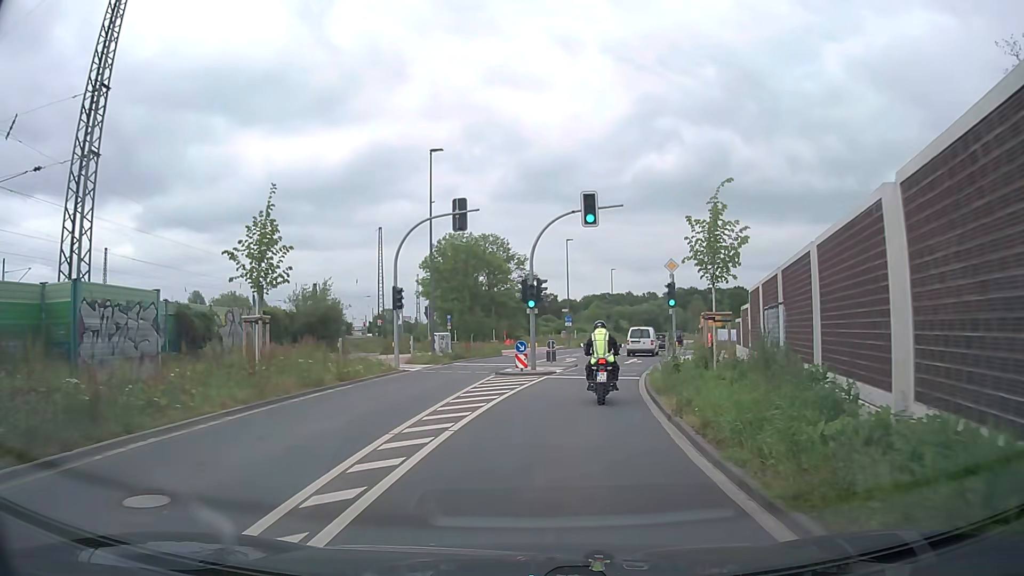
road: secondary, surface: asphalt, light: Day
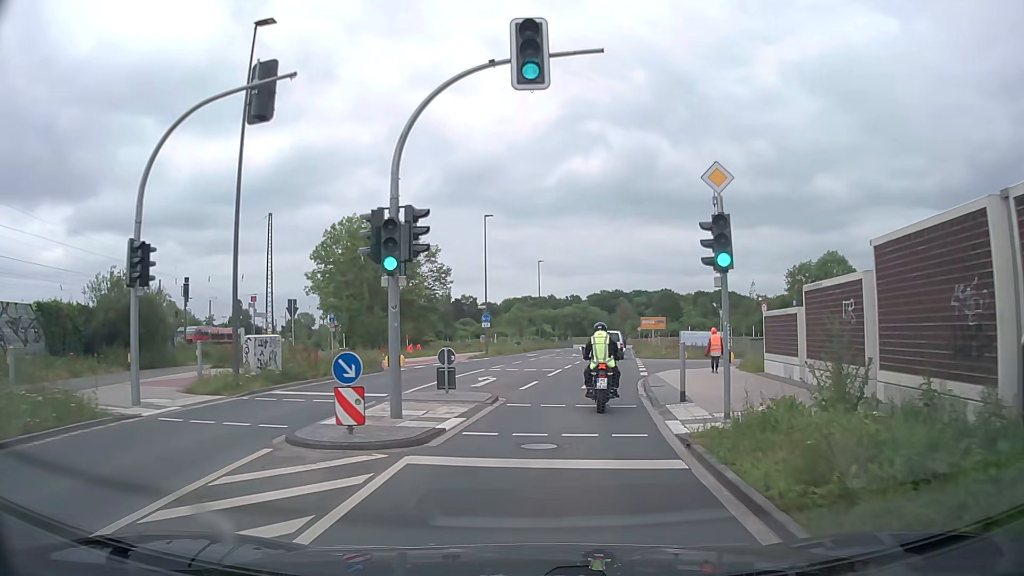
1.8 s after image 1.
(+1.0, +15.0) m; +7°
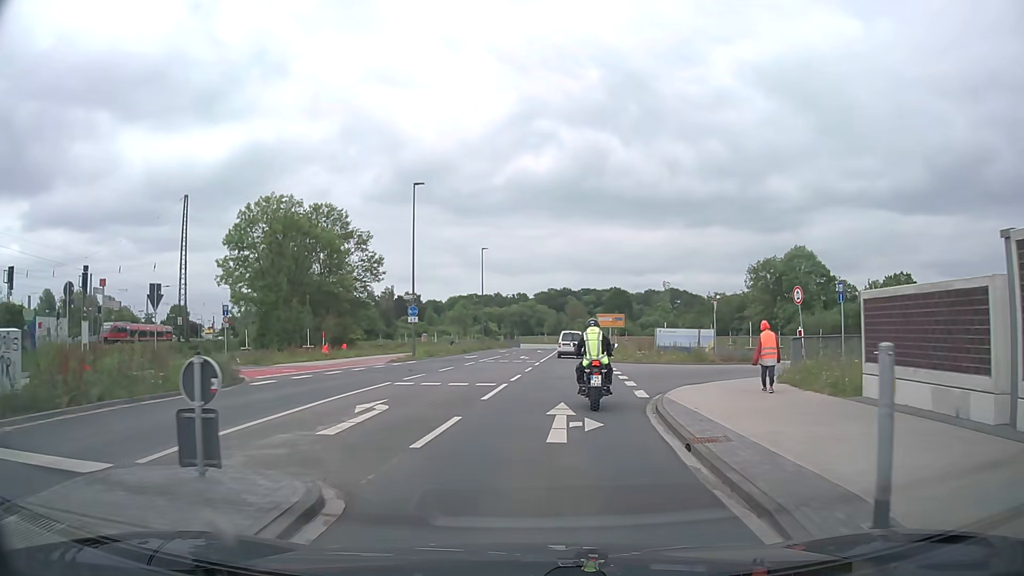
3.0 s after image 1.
(+0.4, +10.0) m; +5°
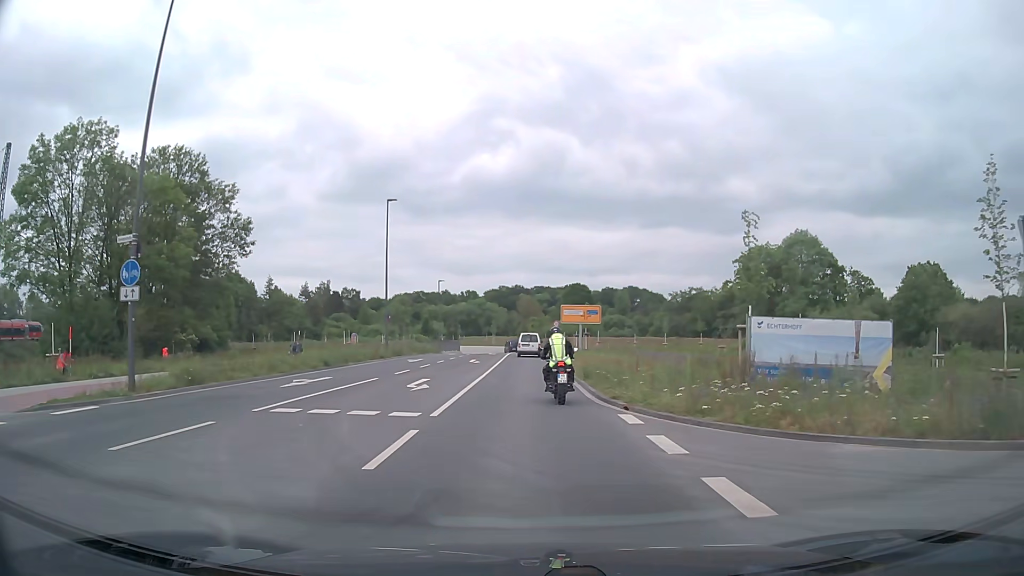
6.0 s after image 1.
(+1.1, +25.3) m; +4°
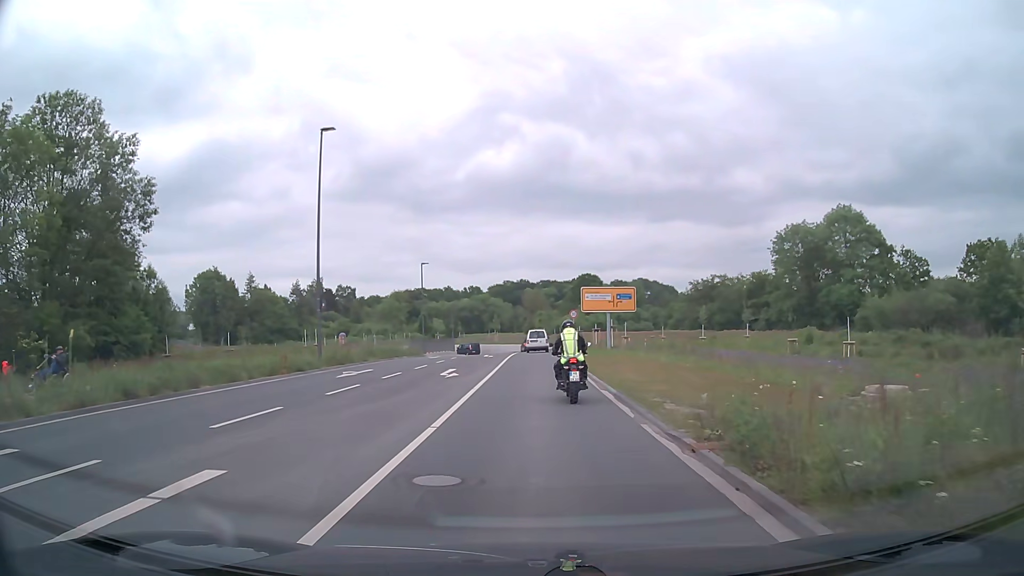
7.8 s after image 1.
(-0.1, +15.9) m; 0°
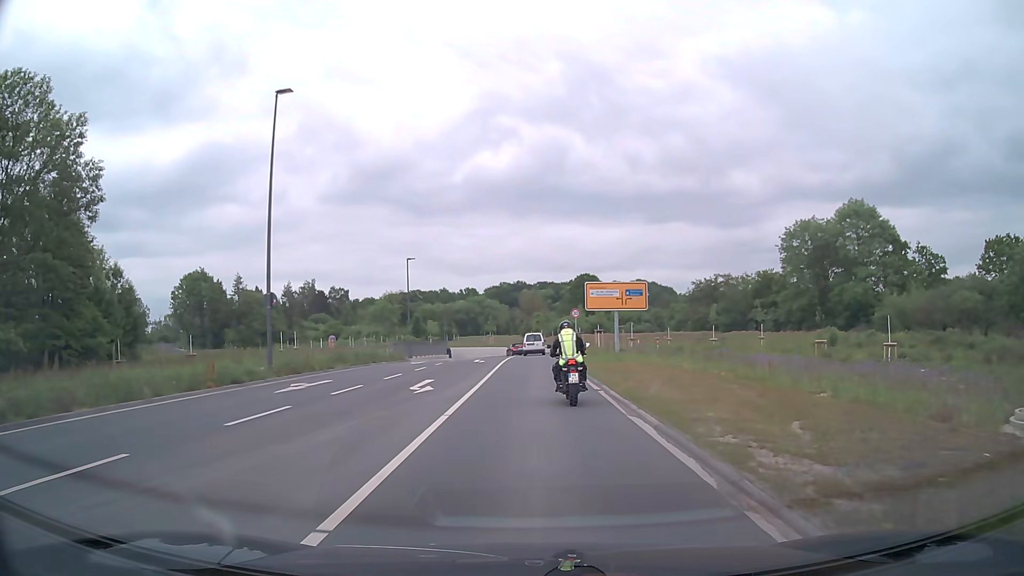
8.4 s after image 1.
(0.0, +5.4) m; 0°
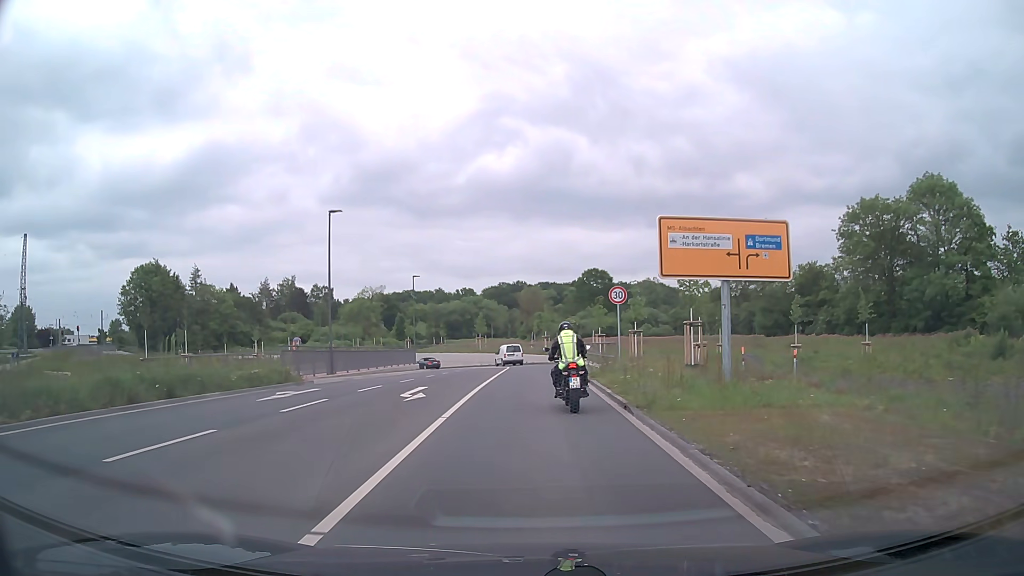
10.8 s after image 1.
(+0.1, +21.4) m; 0°
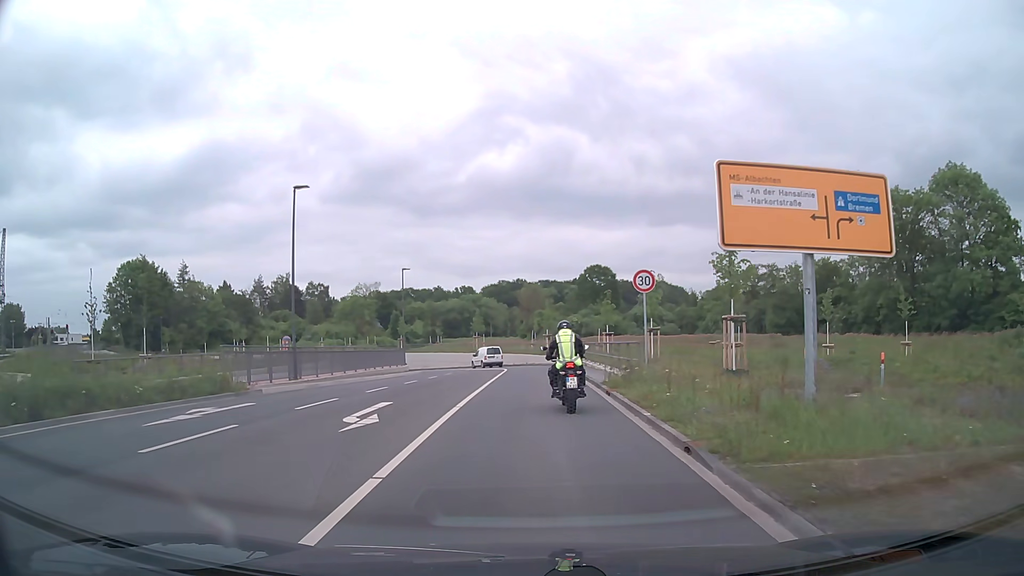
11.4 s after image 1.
(0.0, +5.2) m; 0°
(0, +10) (0, +20) (0, +30) (0, +40) (-1, +50) (-3, +60) (-7, +69) (-13, +77) (-21, +83) (-29, +89) m
